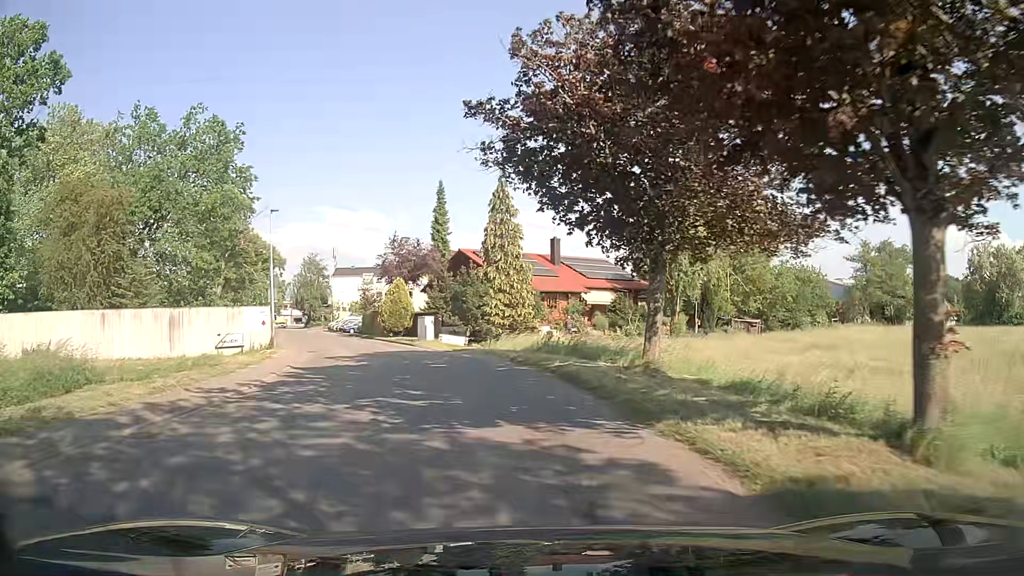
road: unclassified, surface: asphalt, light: Day
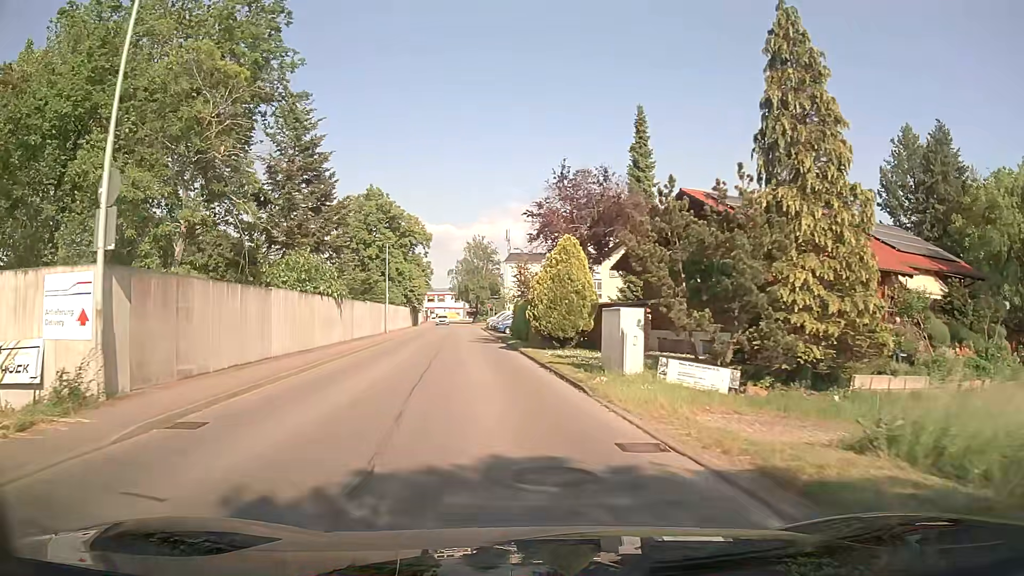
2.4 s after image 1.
(-3.6, +23.7) m; -17°
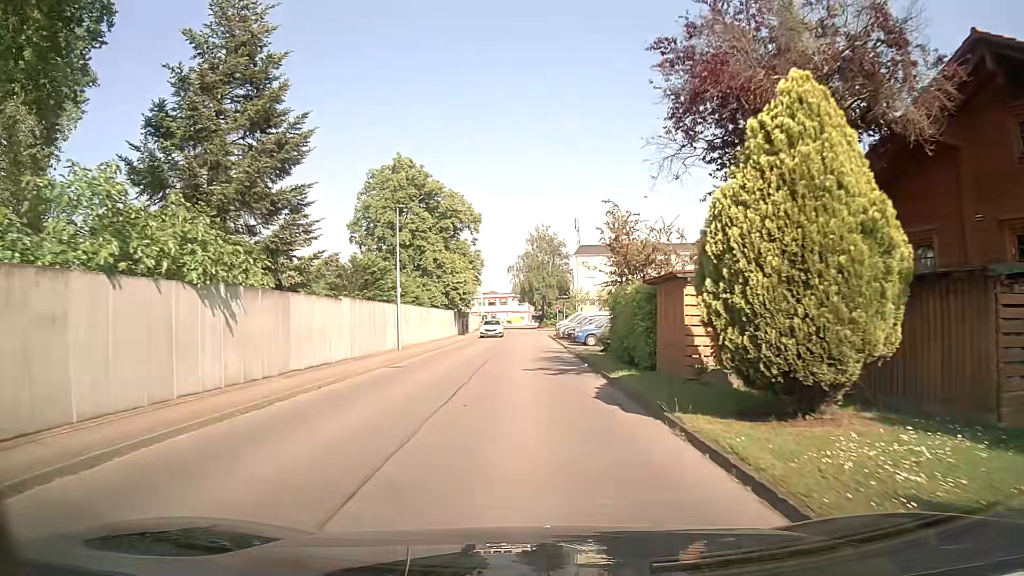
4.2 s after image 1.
(-1.2, +17.7) m; -6°
(0, +10) (0, +20) (0, +30) (0, +40) (0, +50) (0, +60) (0, +70) (0, +80) (-1, +90) (-1, +100) m
